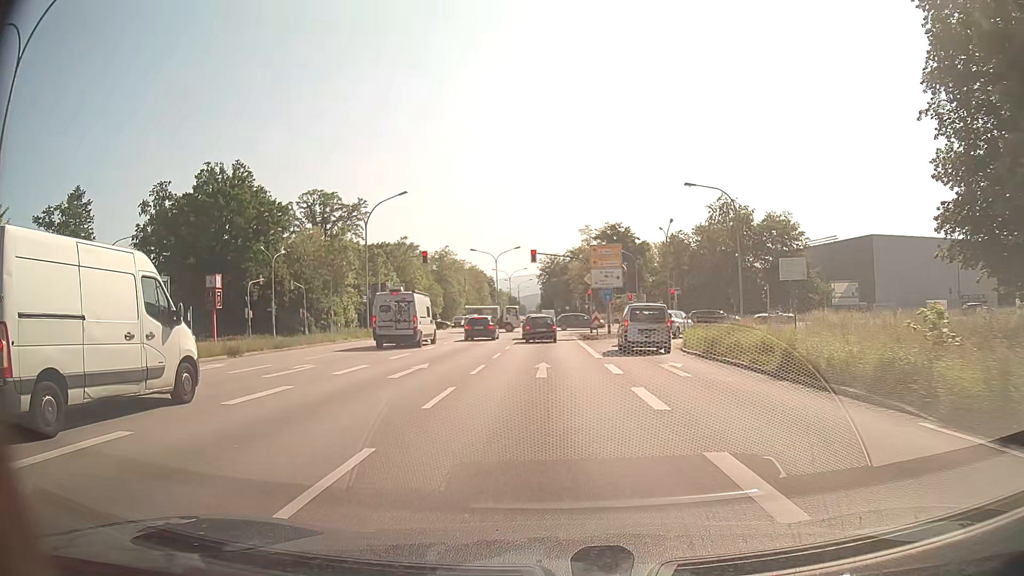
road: primary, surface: asphalt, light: Day
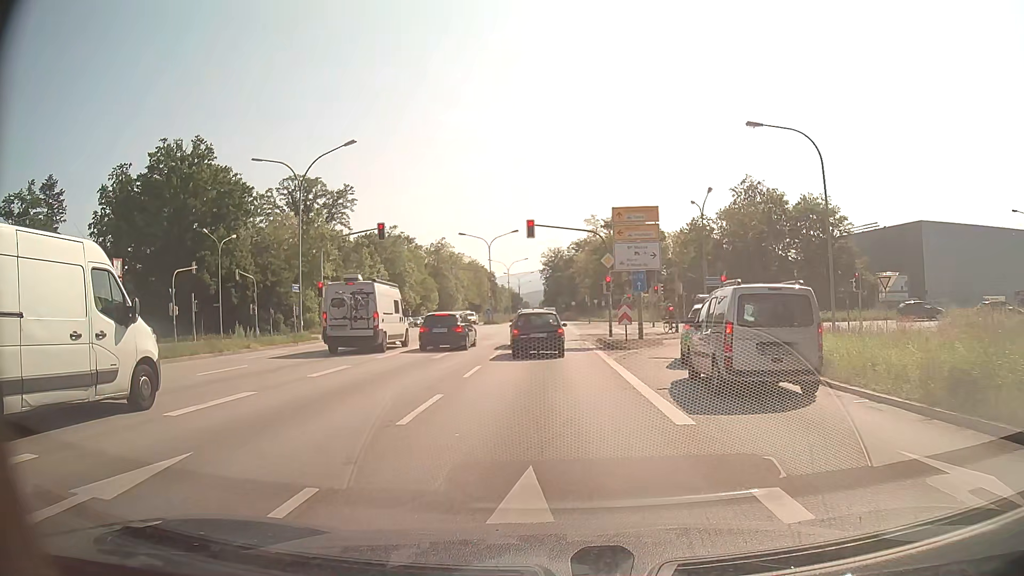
(-0.1, +13.5) m; 0°
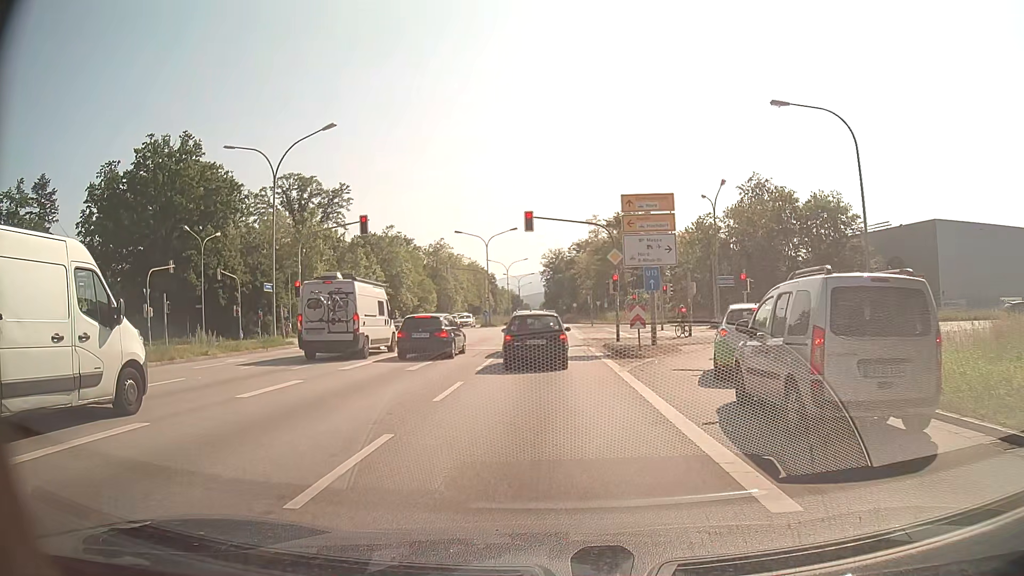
(0.0, +3.5) m; 0°
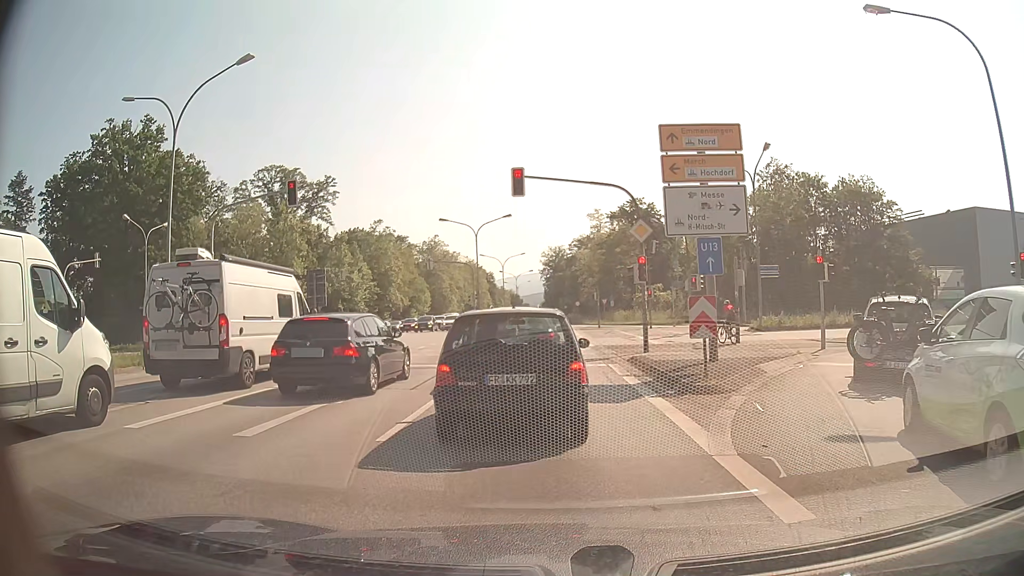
(0.0, +9.0) m; +1°
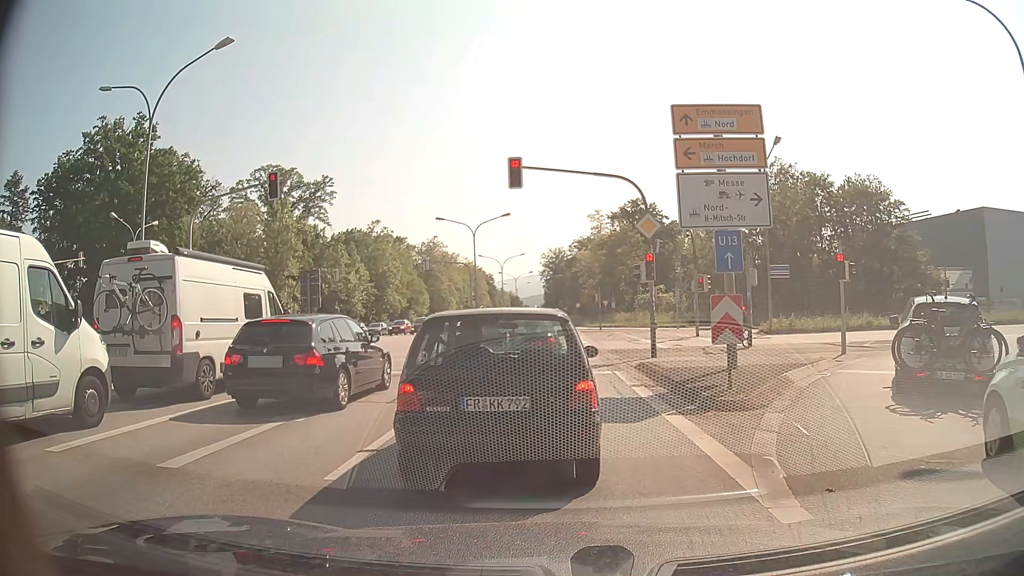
(0.0, +1.5) m; -2°
